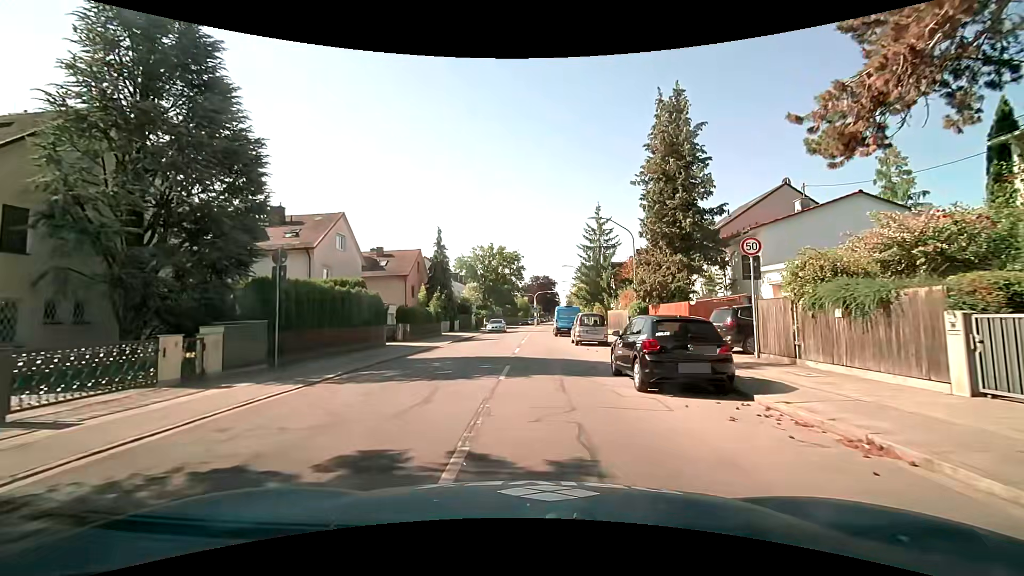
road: secondary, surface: asphalt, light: Day
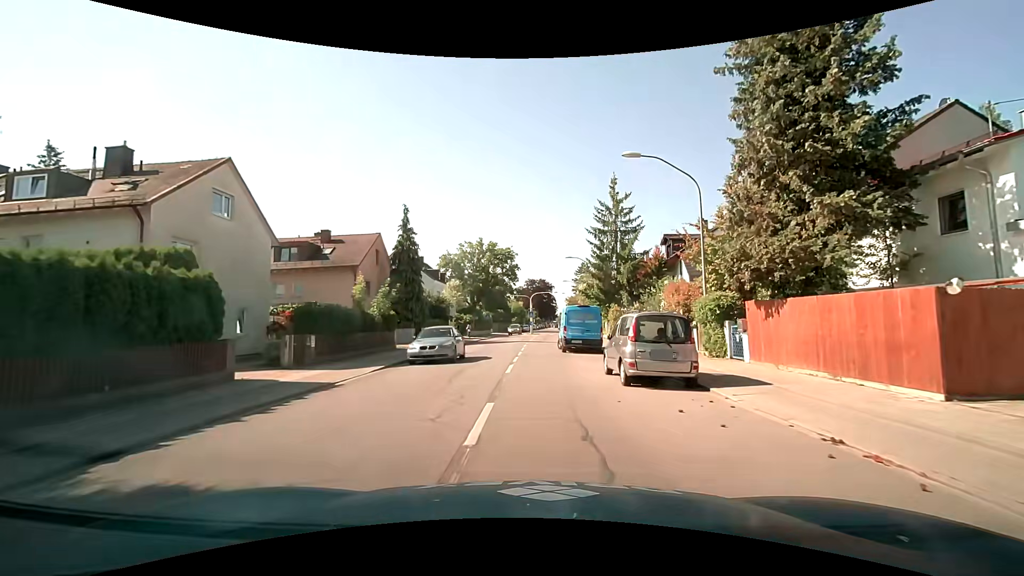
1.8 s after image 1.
(0.0, +14.1) m; 0°
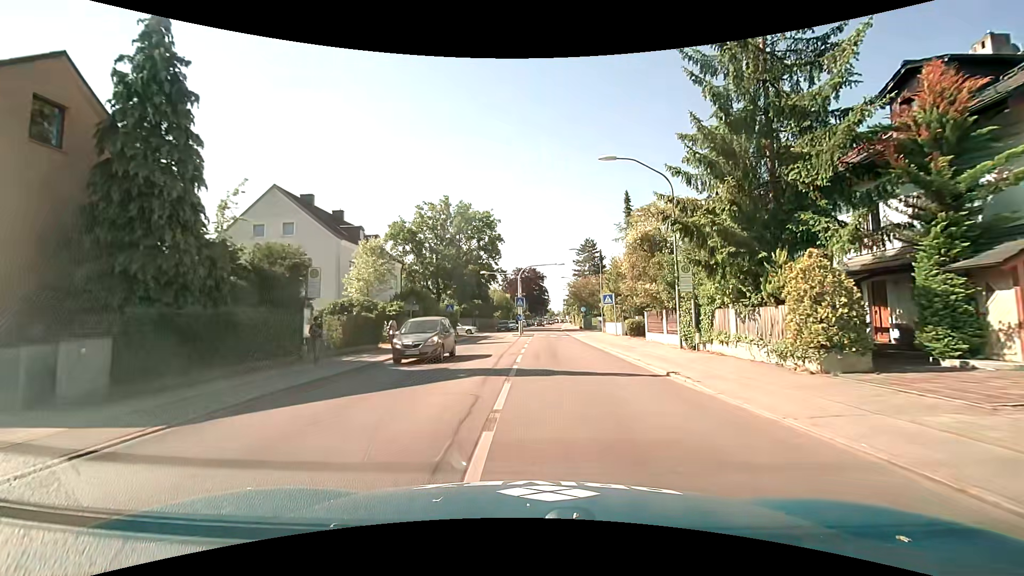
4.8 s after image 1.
(+0.1, +29.4) m; +1°
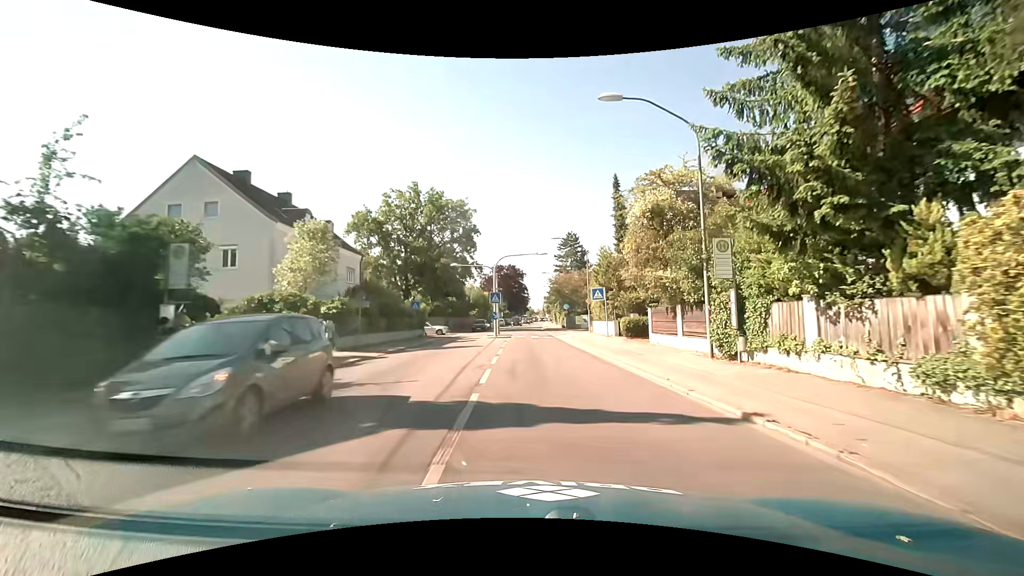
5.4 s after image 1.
(+0.2, +5.8) m; +3°
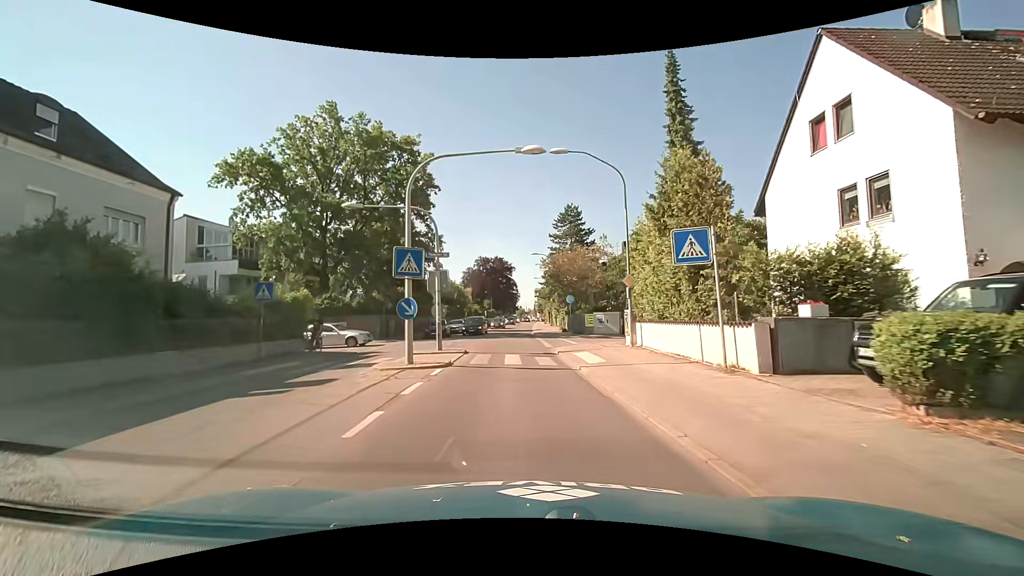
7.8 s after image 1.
(+0.5, +21.5) m; +1°
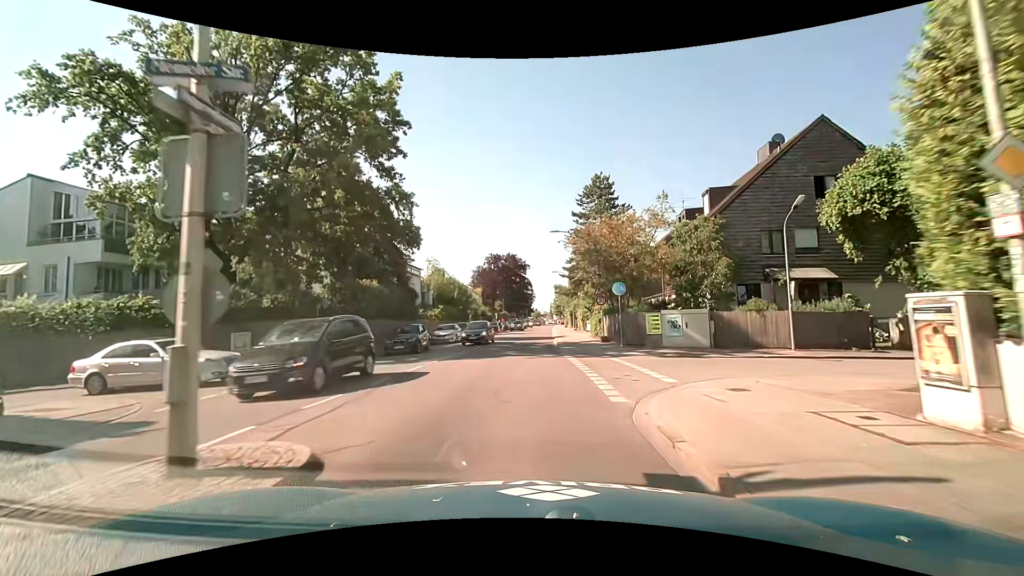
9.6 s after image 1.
(-0.3, +15.5) m; -2°
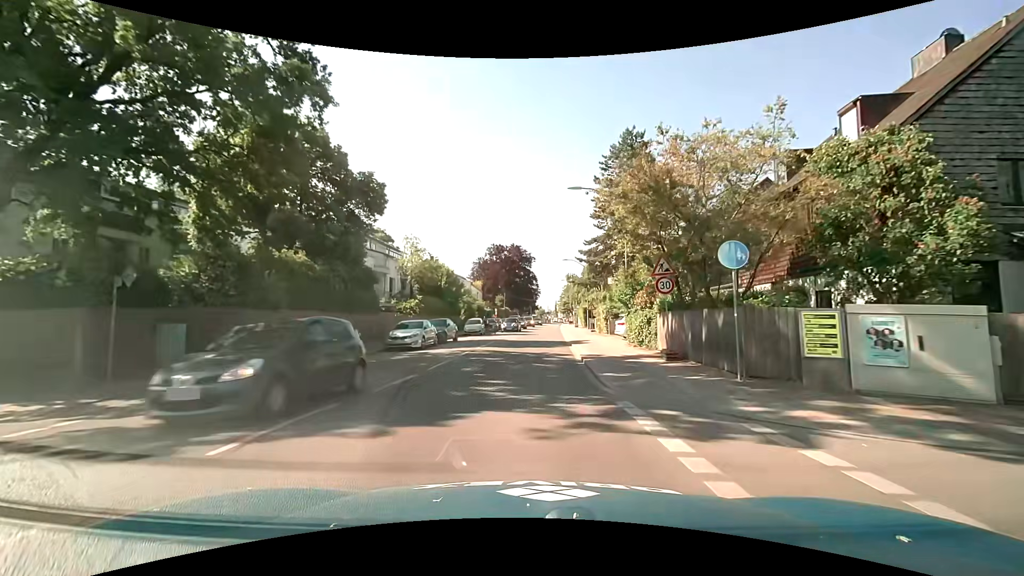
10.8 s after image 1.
(-0.1, +12.4) m; 0°
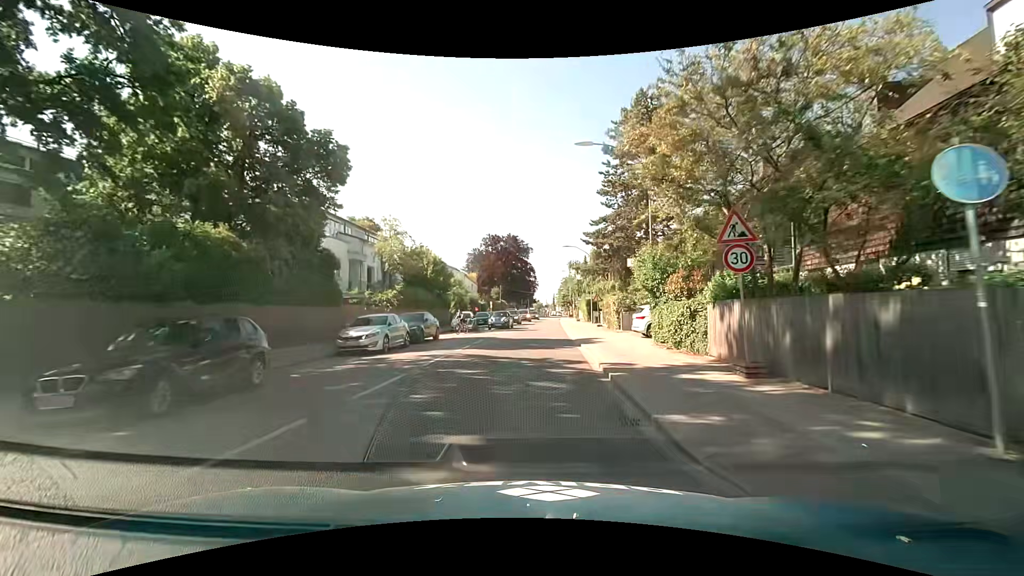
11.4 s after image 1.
(0.0, +5.7) m; 0°
(0, +10) (0, +20) (+1, +30) (+1, +40) (+2, +50) (+2, +60) (+3, +70) (+3, +80) (+4, +90) (+4, +100) m
